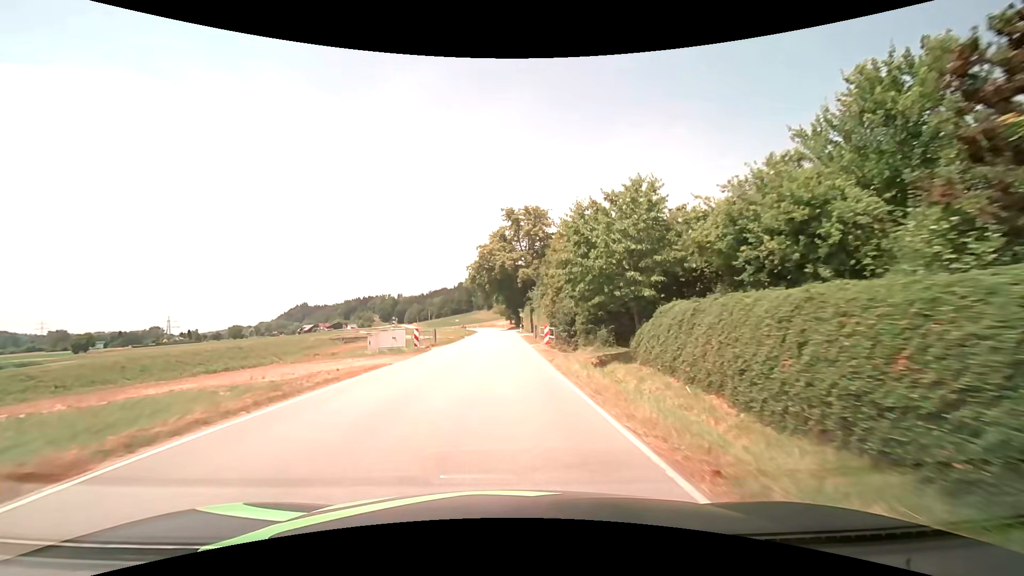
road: secondary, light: Day
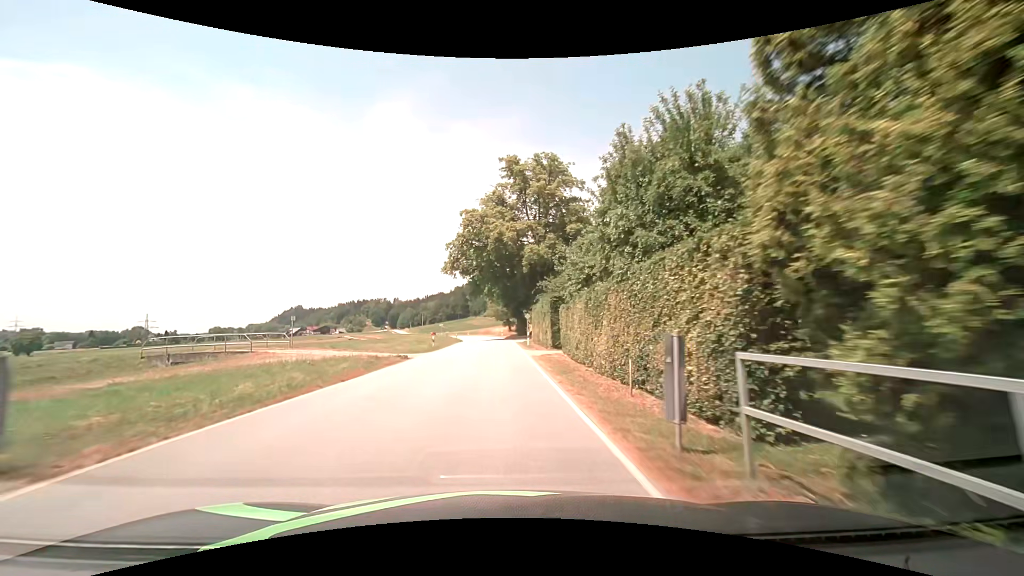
(+0.1, +31.0) m; 0°
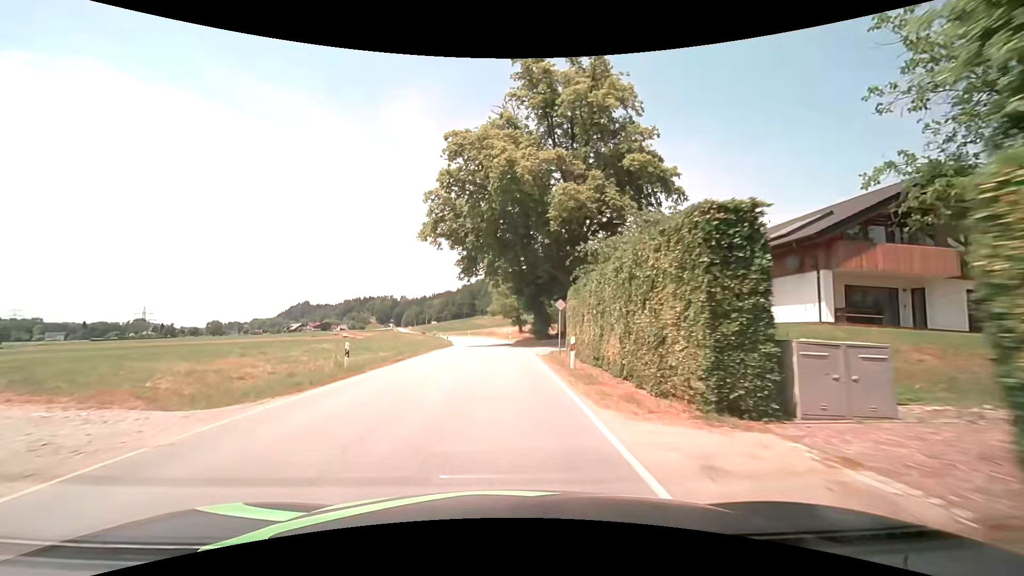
(-0.1, +23.4) m; -1°
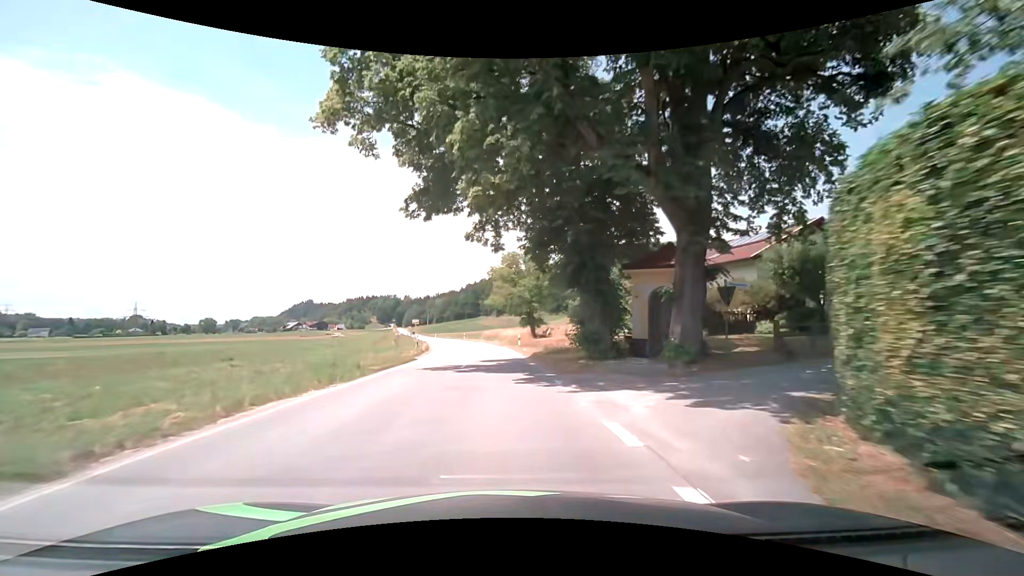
(-0.1, +23.7) m; -1°
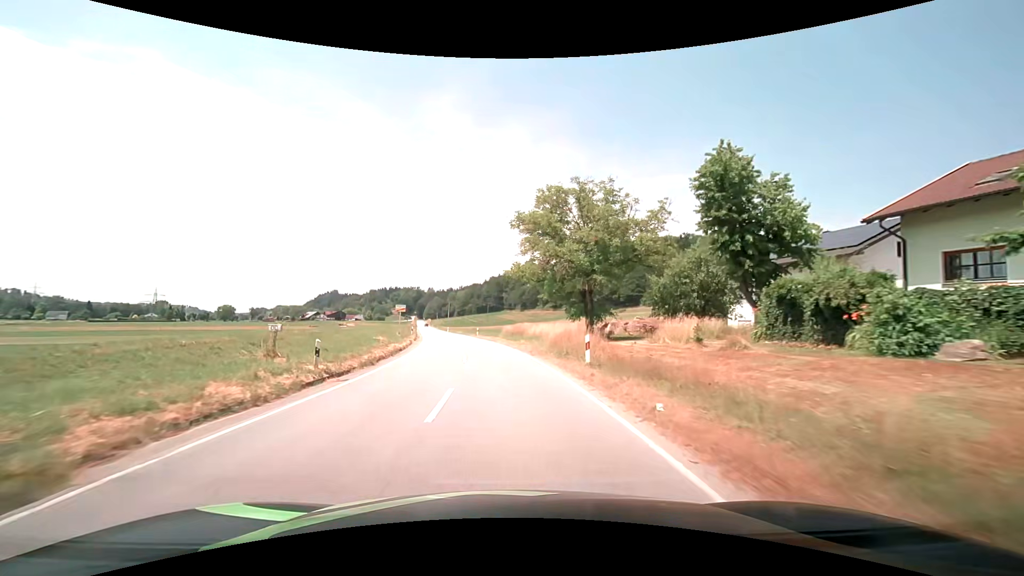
(-0.7, +23.9) m; -4°
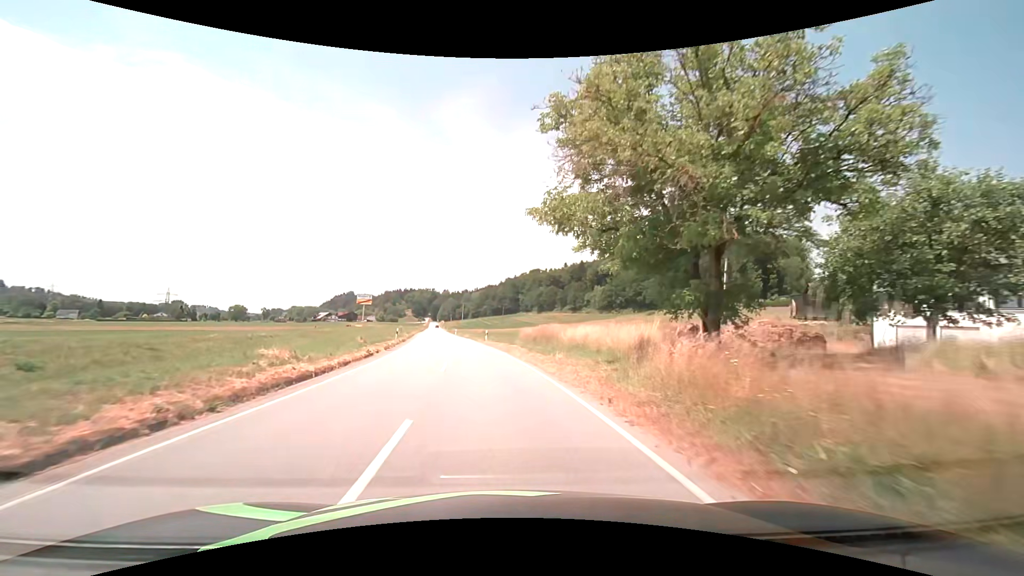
(+0.1, +16.0) m; 0°
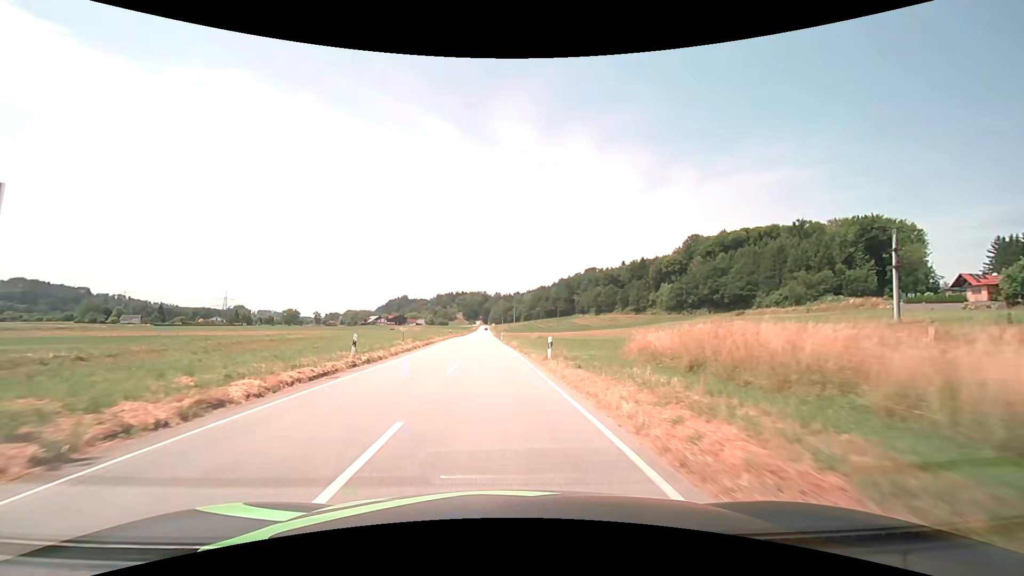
(-1.2, +24.2) m; -5°
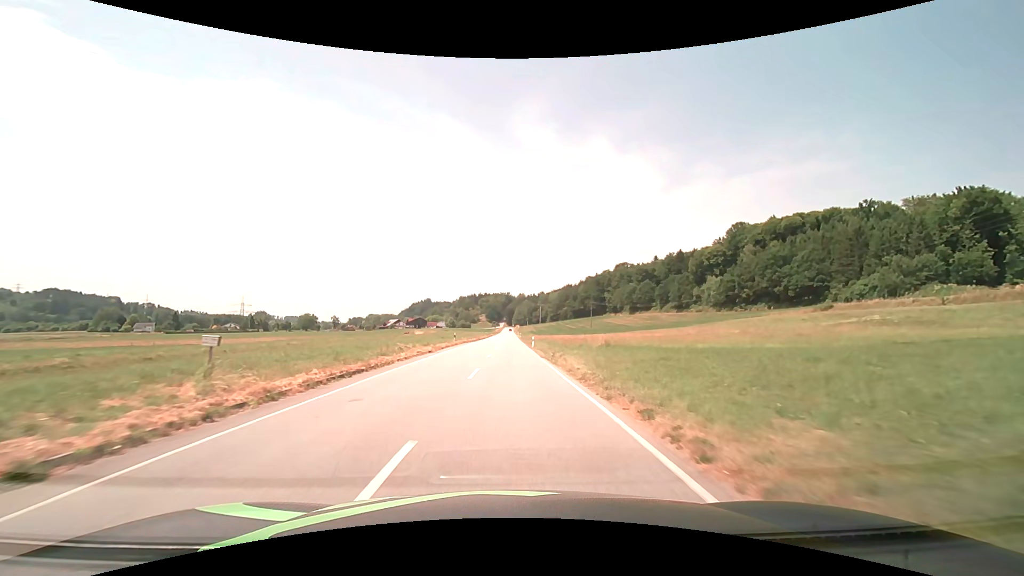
(-1.1, +25.4) m; -3°
(0, +10) (0, +20) (0, +30) (0, +40) (0, +50) (0, +60) (+1, +70) (+1, +80) (+1, +90) (+1, +100) m
